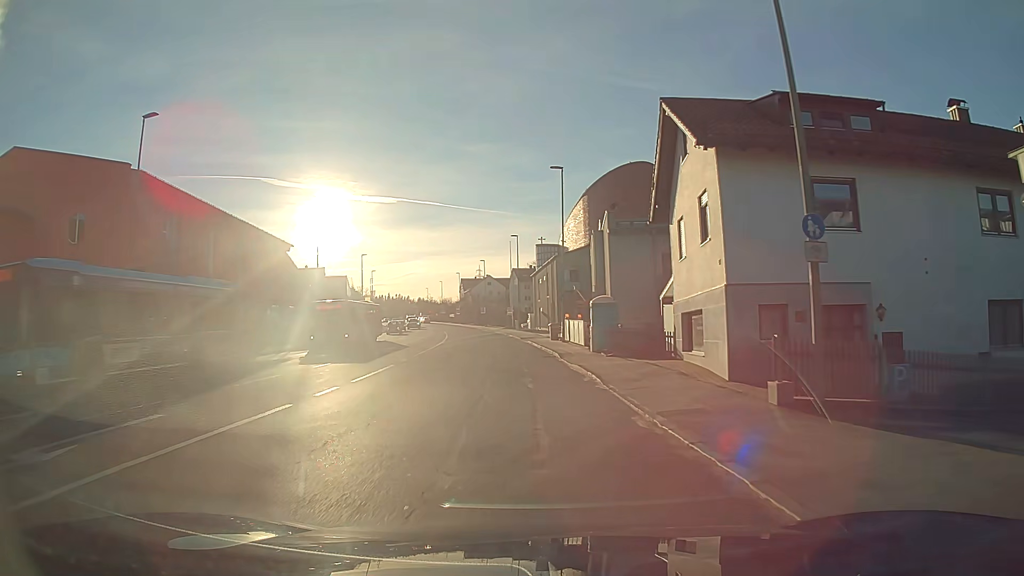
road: tertiary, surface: asphalt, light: Day
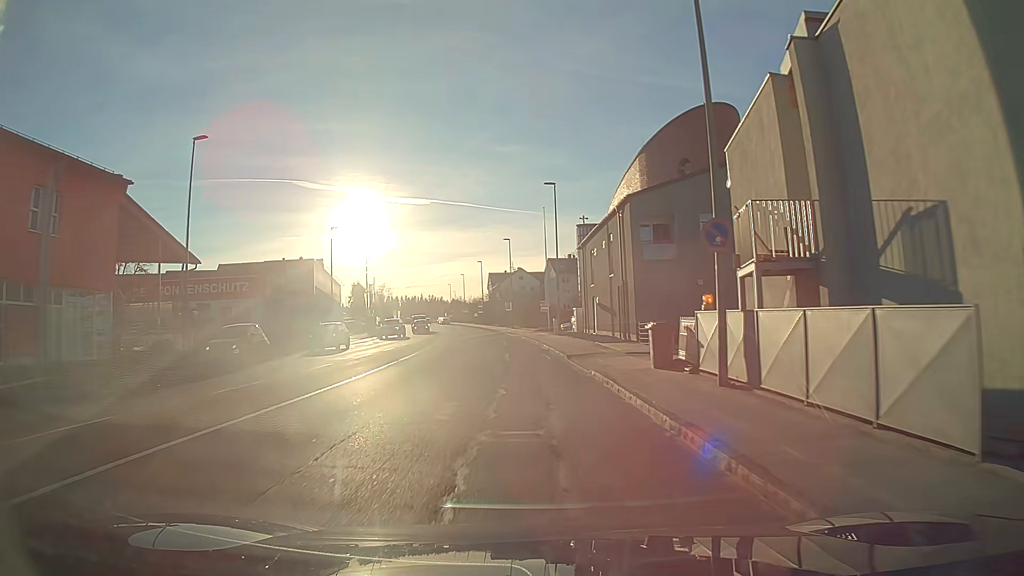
(-0.8, +27.6) m; -3°
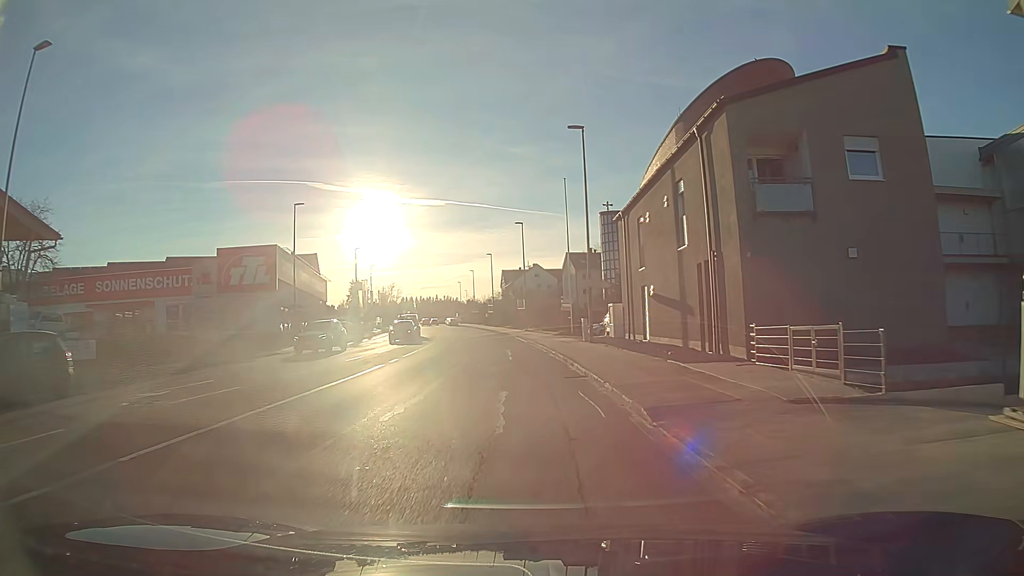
(-0.1, +13.8) m; -1°
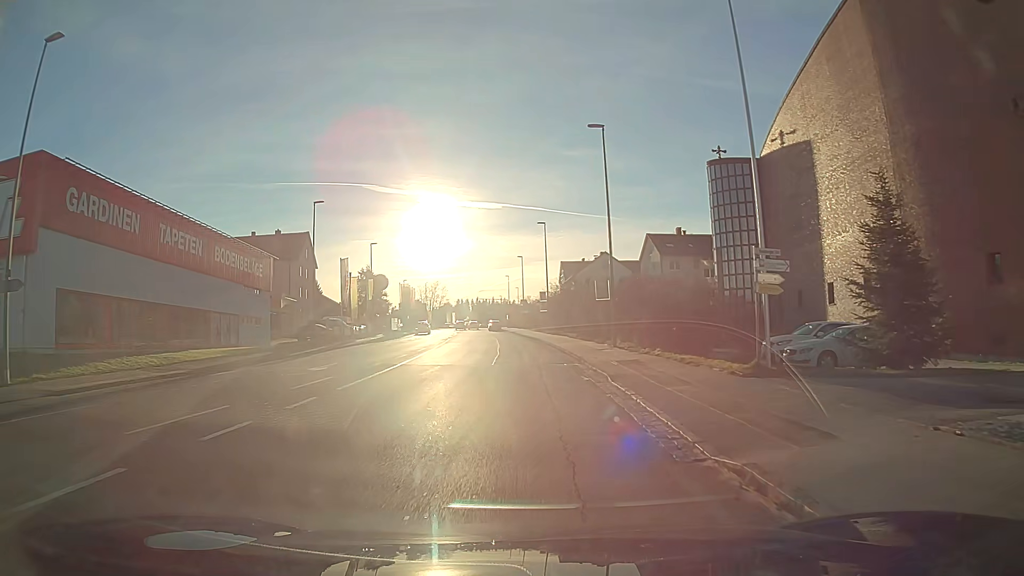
(-1.5, +33.6) m; -5°
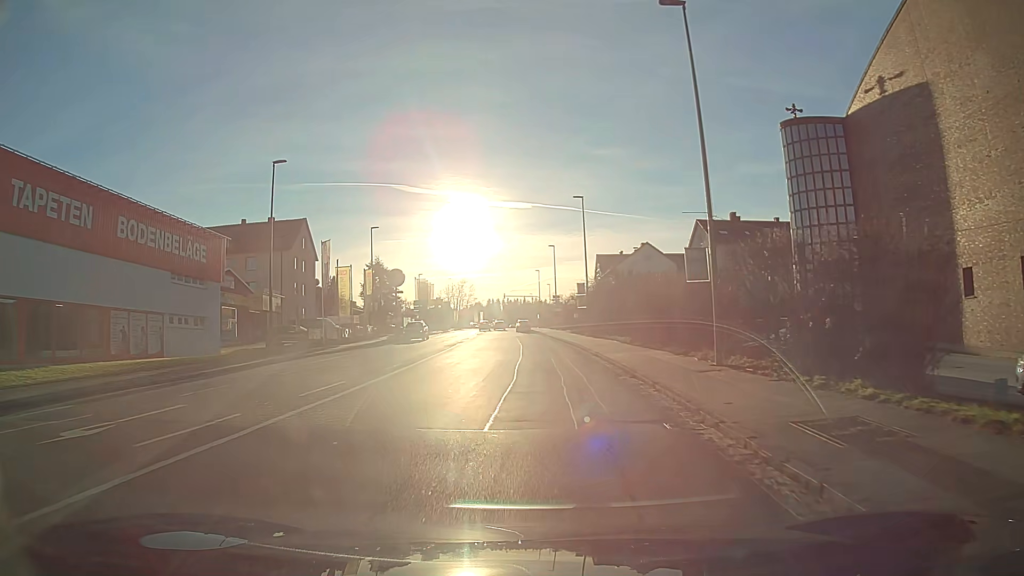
(-0.3, +13.2) m; -3°
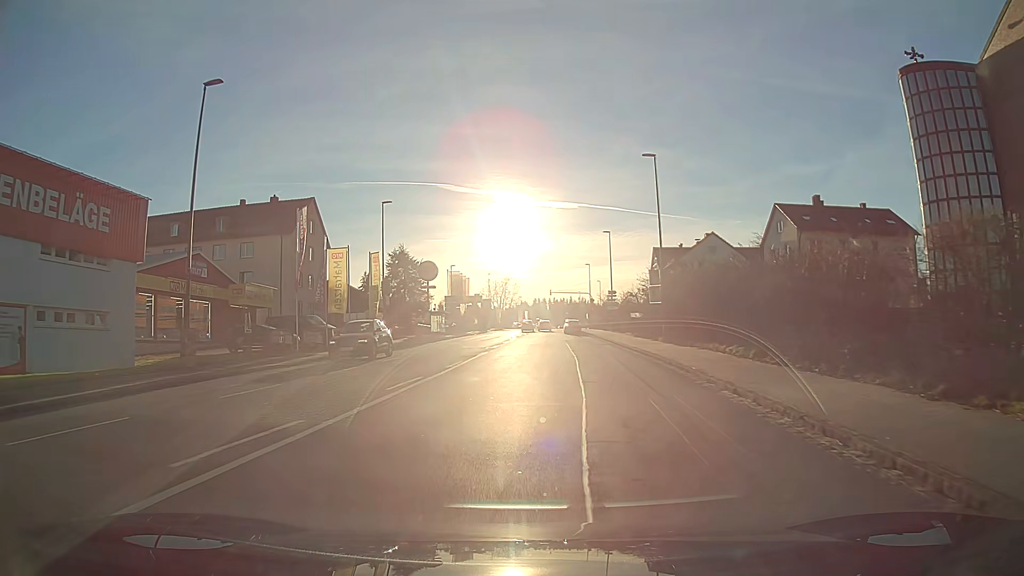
(-0.4, +13.2) m; -3°
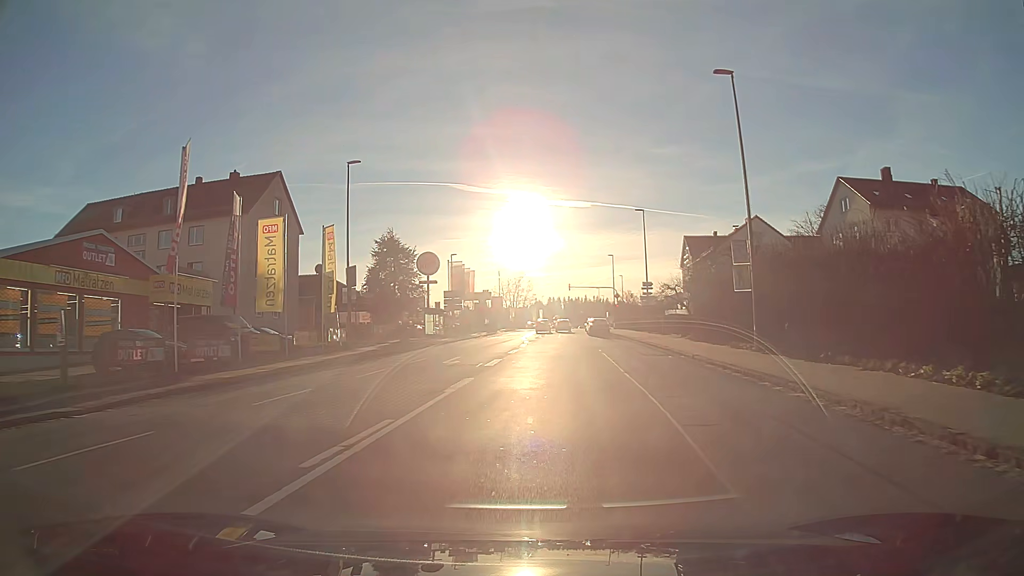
(-0.1, +13.2) m; -1°
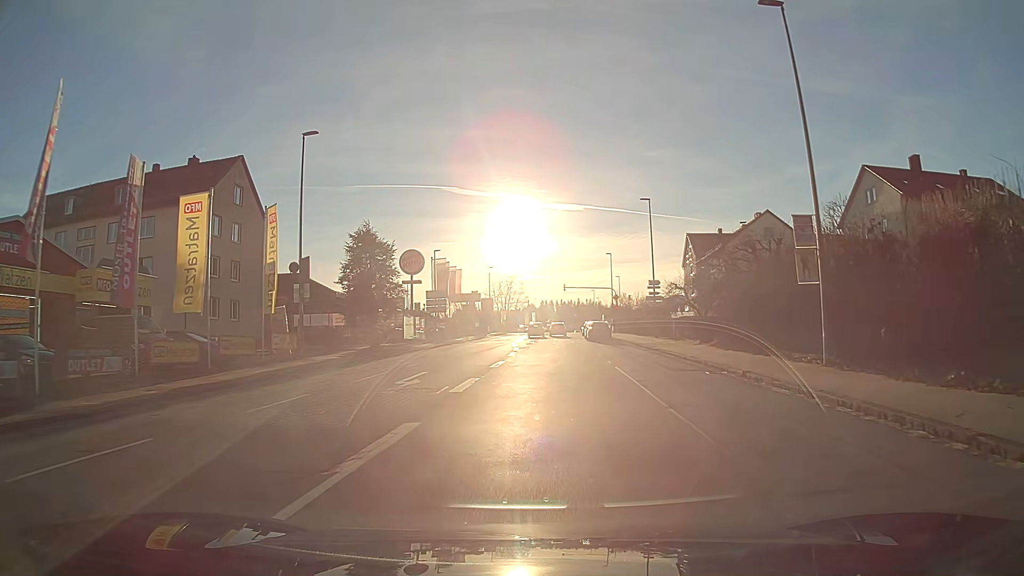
(0.0, +6.5) m; +1°
(0, +10) (0, +20) (0, +30) (0, +40) (0, +50) (0, +60) (0, +70) (0, +80) (+1, +90) (+1, +100) m
